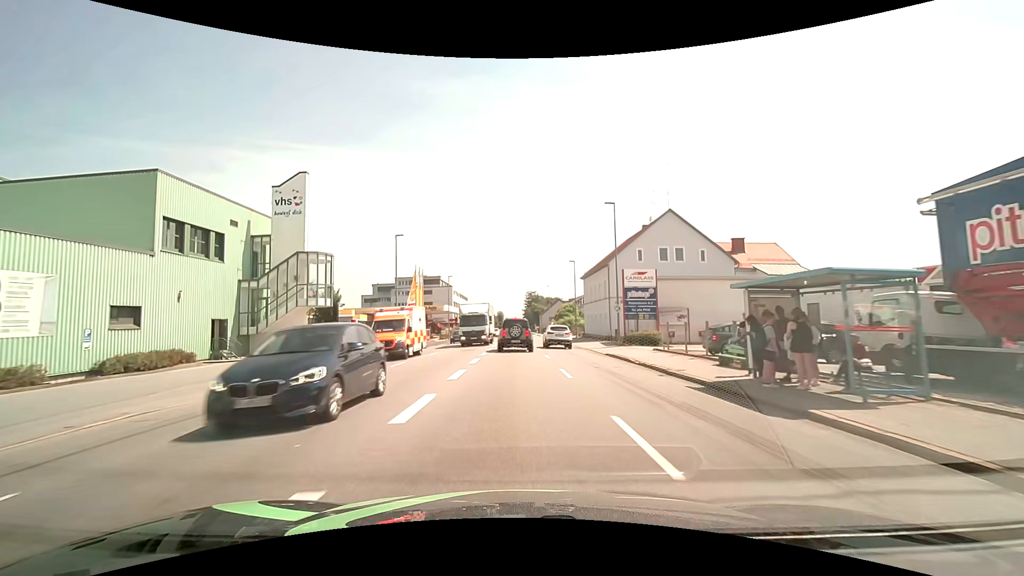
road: tertiary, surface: asphalt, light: Day
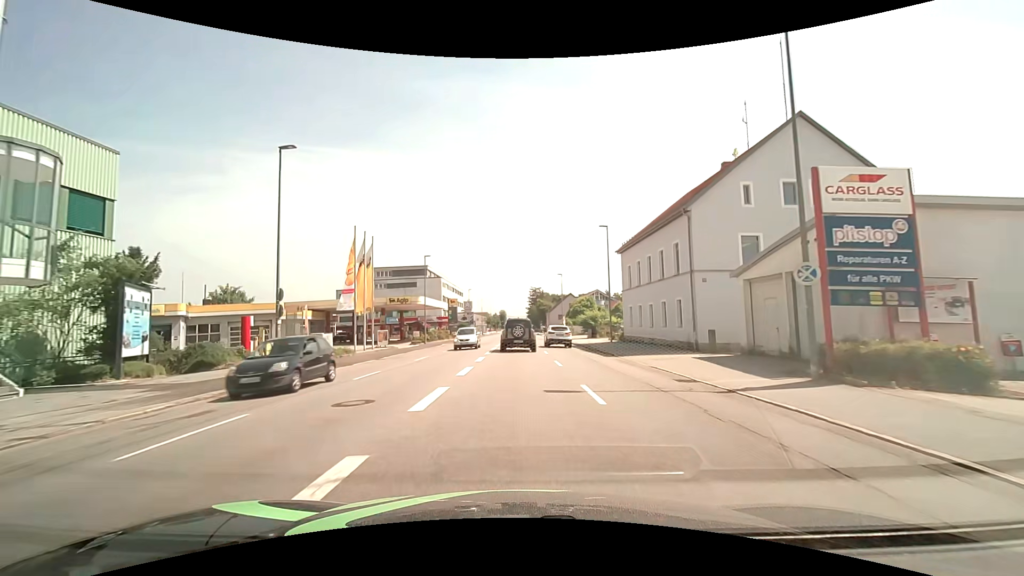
(0.0, +22.9) m; 0°
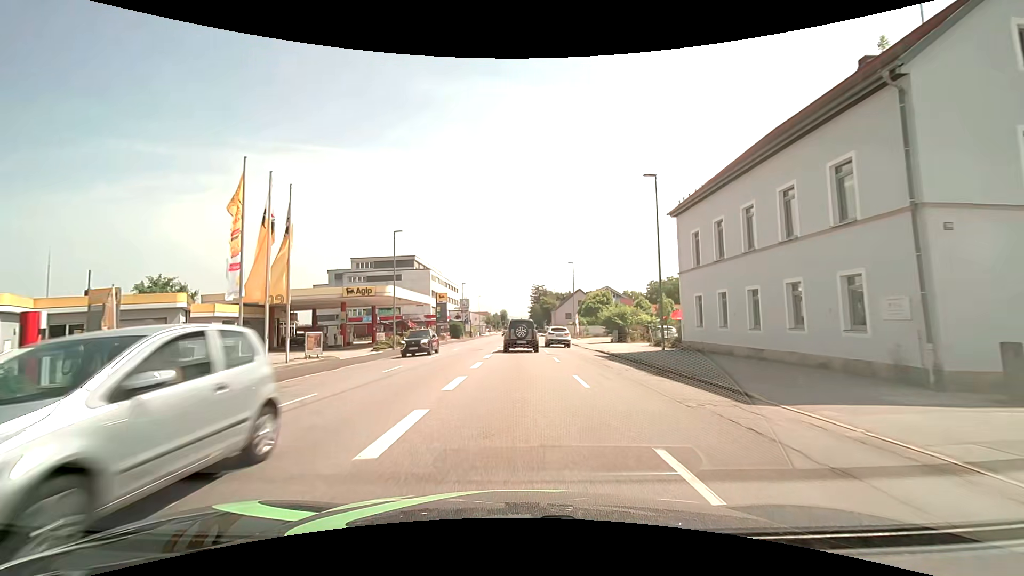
(0.0, +15.0) m; 0°
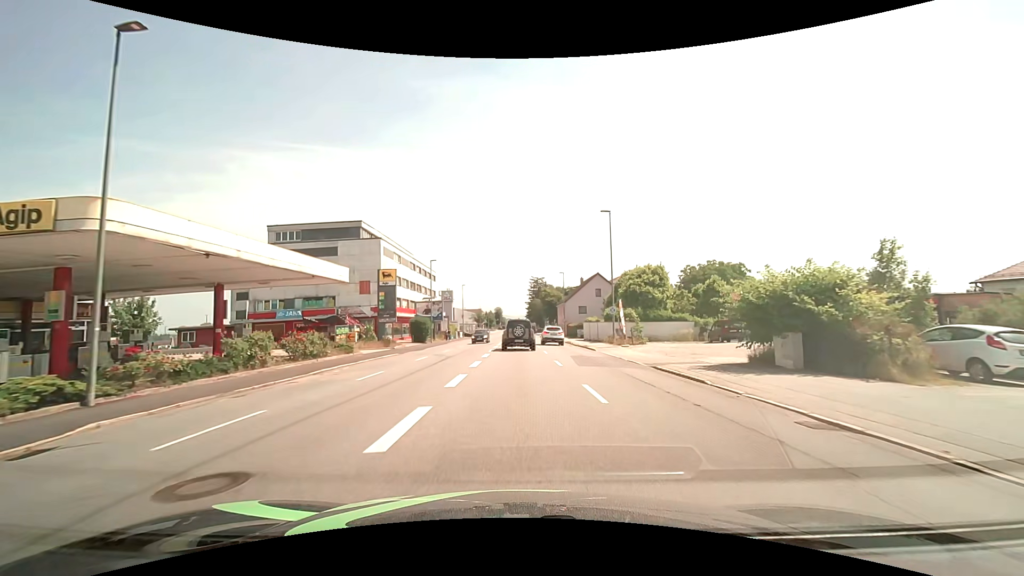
(+0.1, +29.7) m; 0°
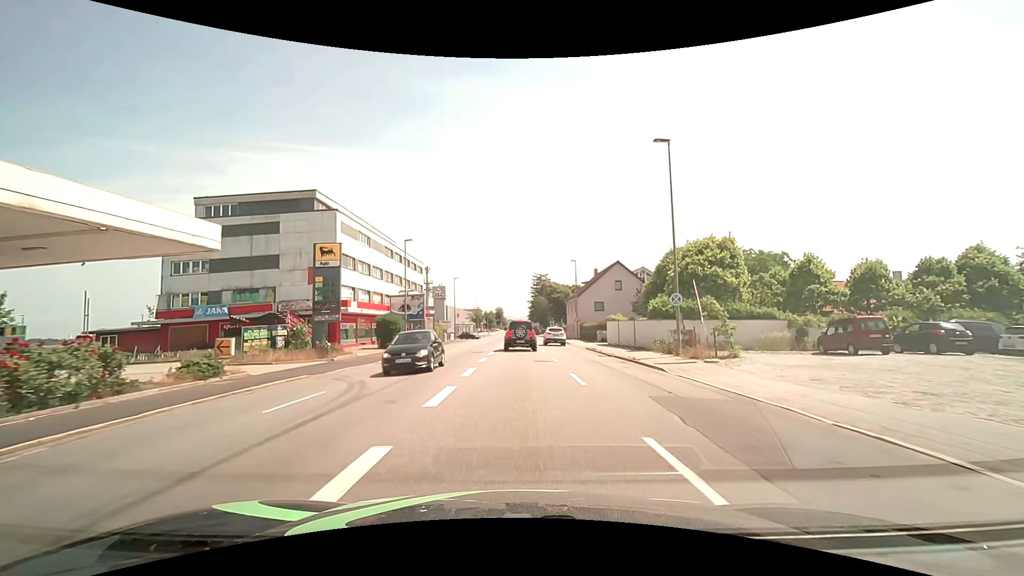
(0.0, +14.9) m; 0°
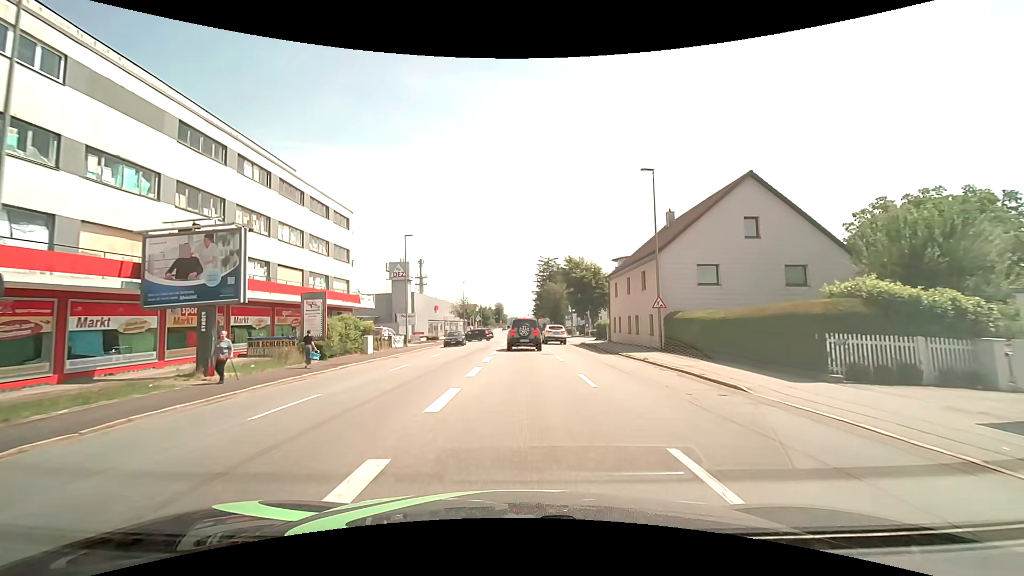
(-0.1, +36.7) m; 0°
(0, +10) (0, +20) (0, +30) (0, +40) (0, +50) (0, +60) (0, +70) (0, +80) (0, +90) (0, +100) m
